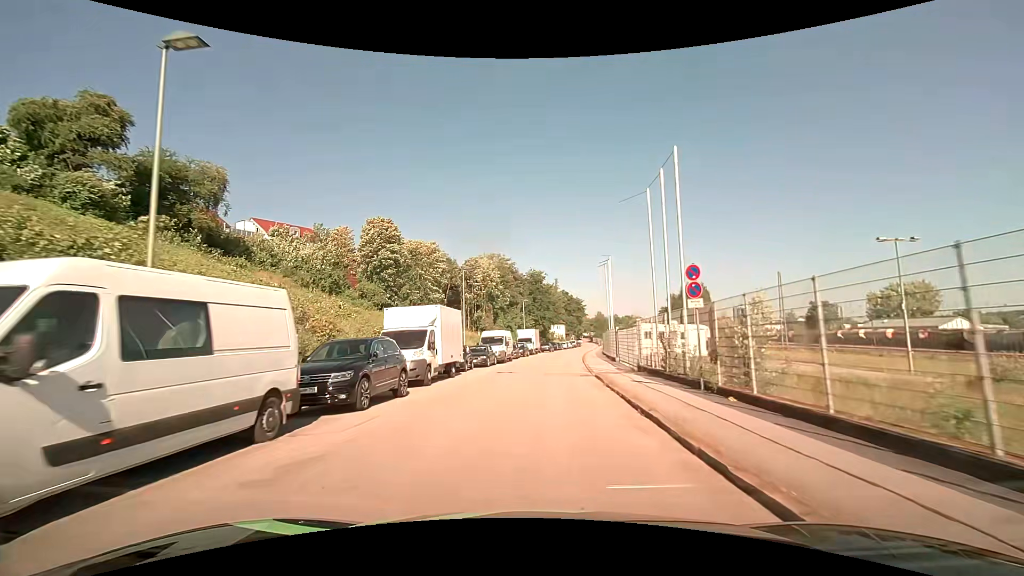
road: tertiary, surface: asphalt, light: Day
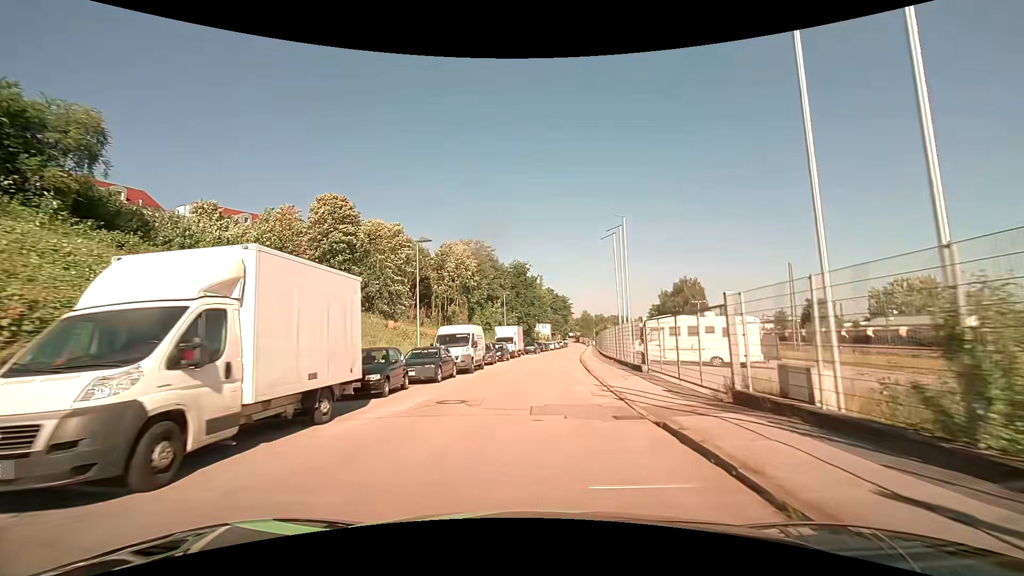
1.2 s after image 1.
(+0.2, +12.1) m; +2°
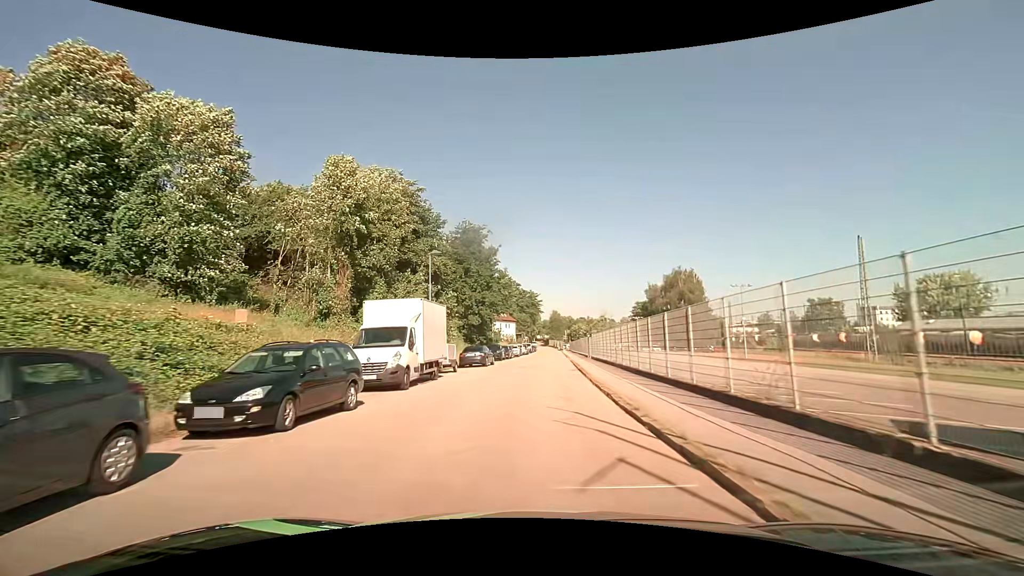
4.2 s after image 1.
(+1.1, +30.7) m; +4°
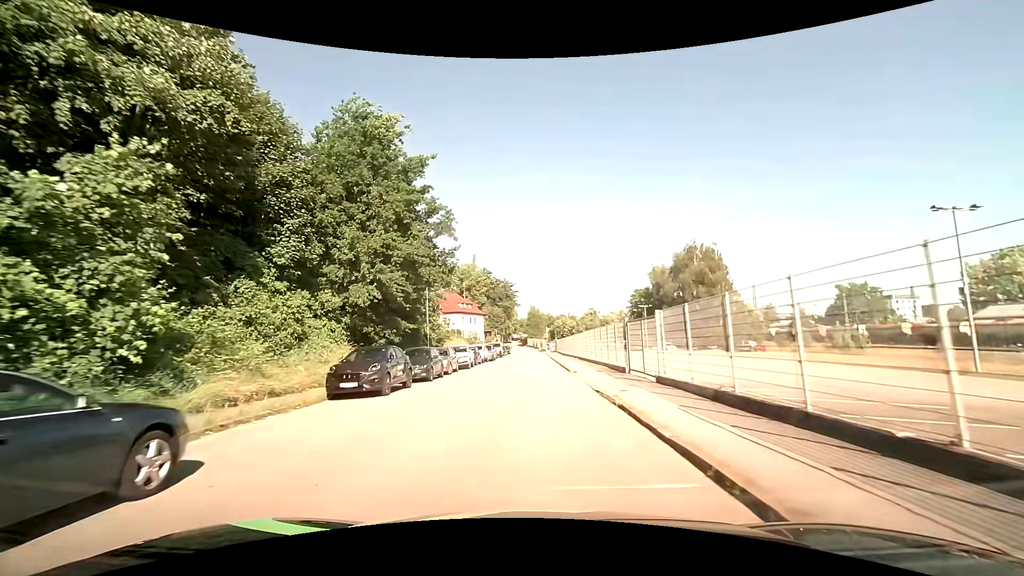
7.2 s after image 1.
(+0.8, +30.9) m; +3°
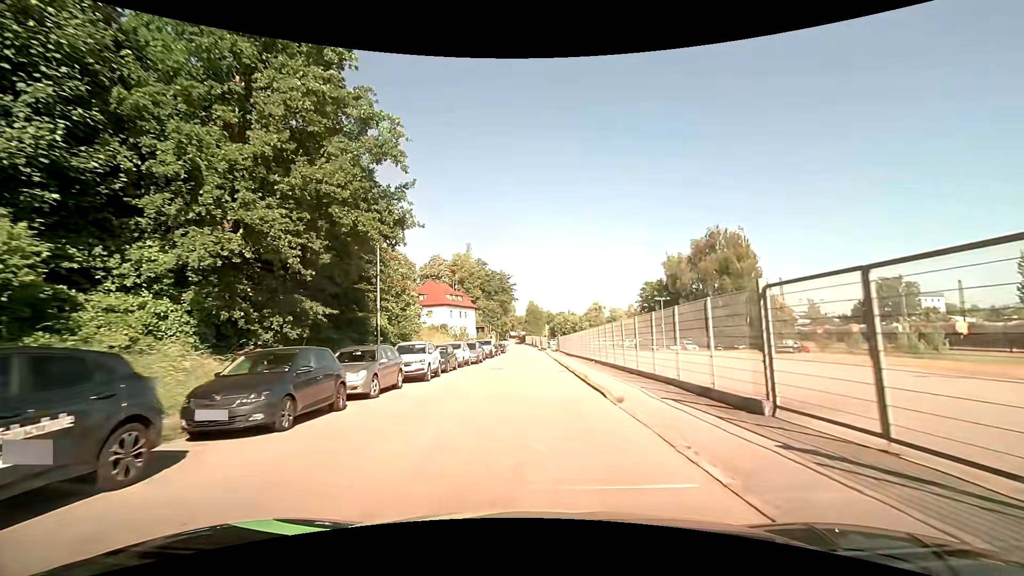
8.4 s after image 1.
(0.0, +12.4) m; 0°
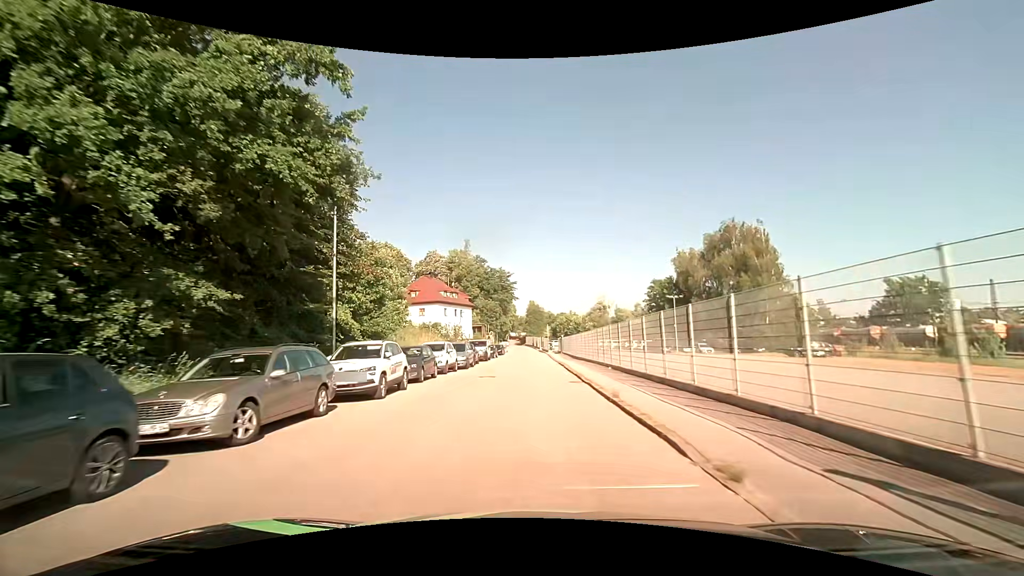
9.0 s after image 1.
(0.0, +6.2) m; 0°
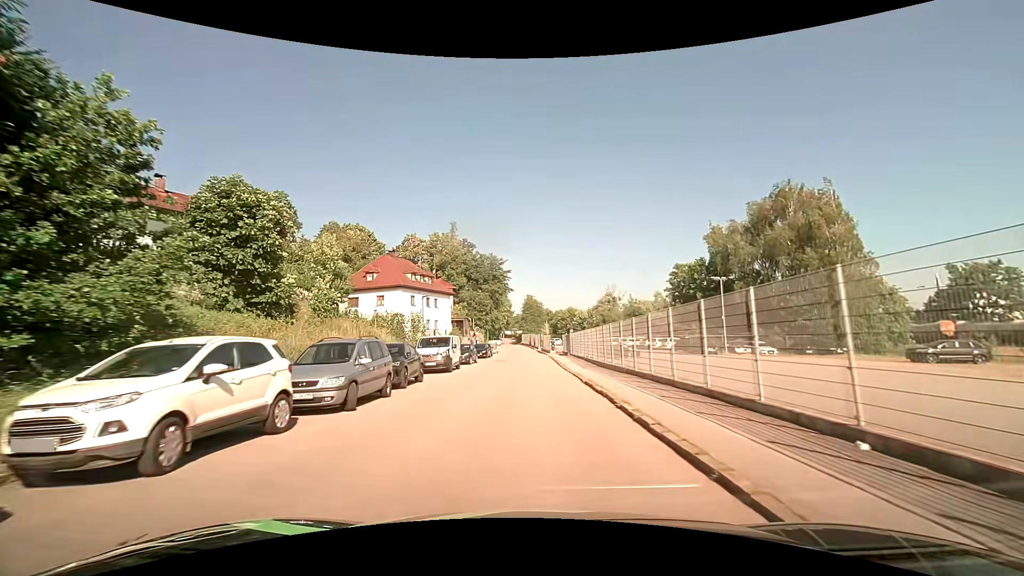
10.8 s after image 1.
(+0.1, +18.8) m; 0°
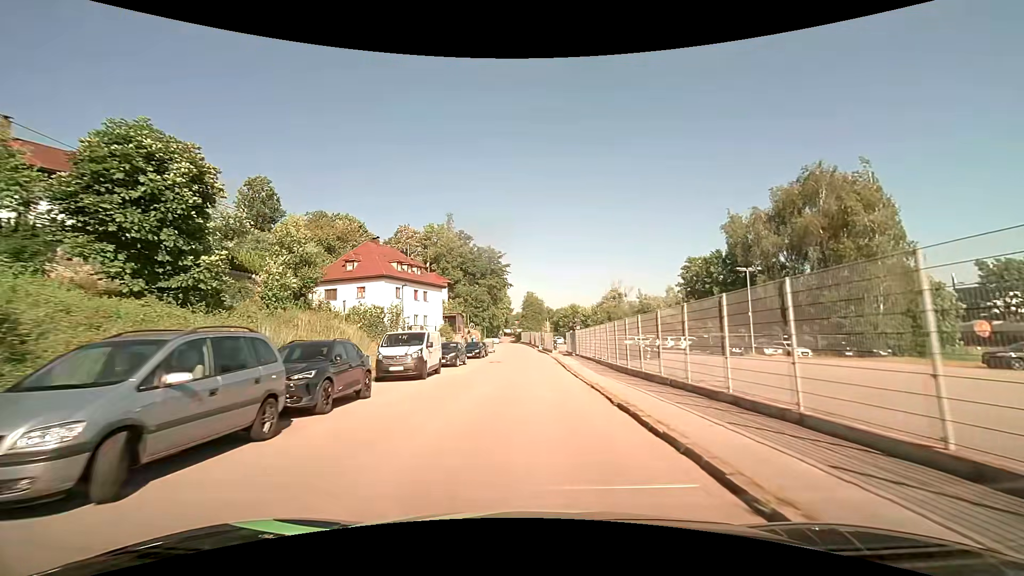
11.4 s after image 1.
(0.0, +6.3) m; 0°
(0, +10) (0, +20) (0, +30) (0, +40) (0, +50) (-1, +60) (-1, +70) (-2, +80) (-3, +90) (-4, +100) m
